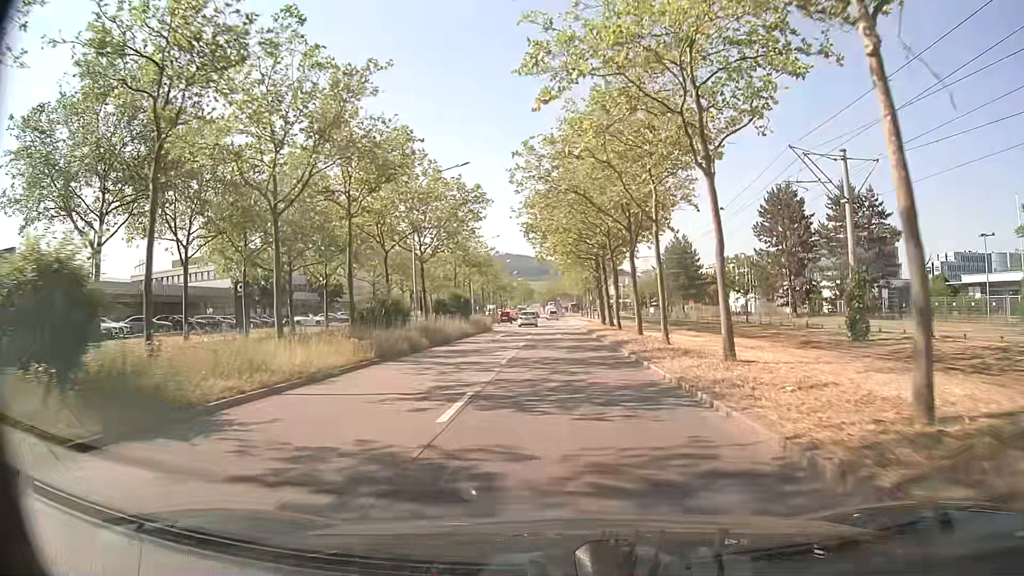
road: primary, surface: asphalt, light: Day
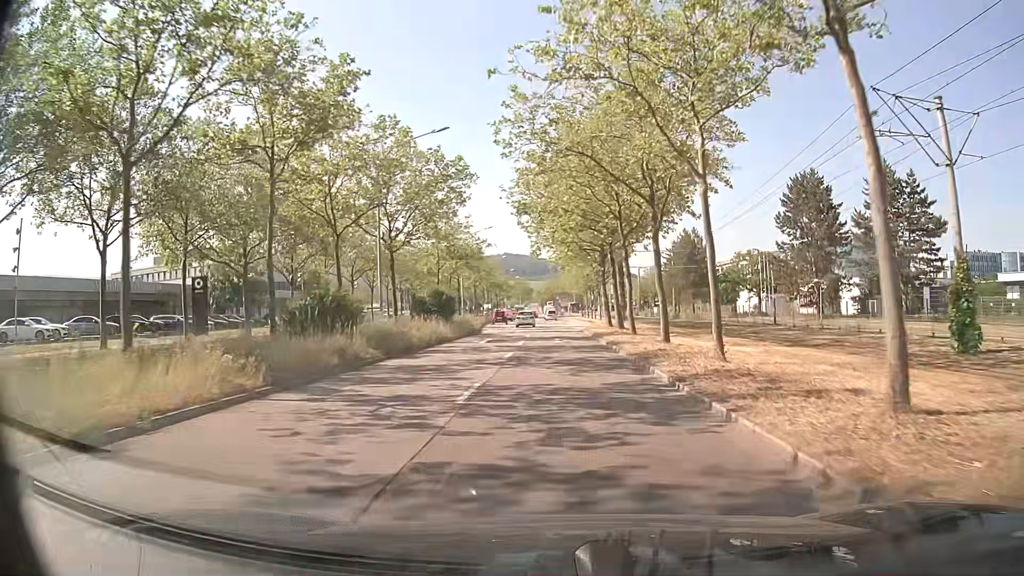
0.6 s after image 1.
(0.0, +7.5) m; +1°
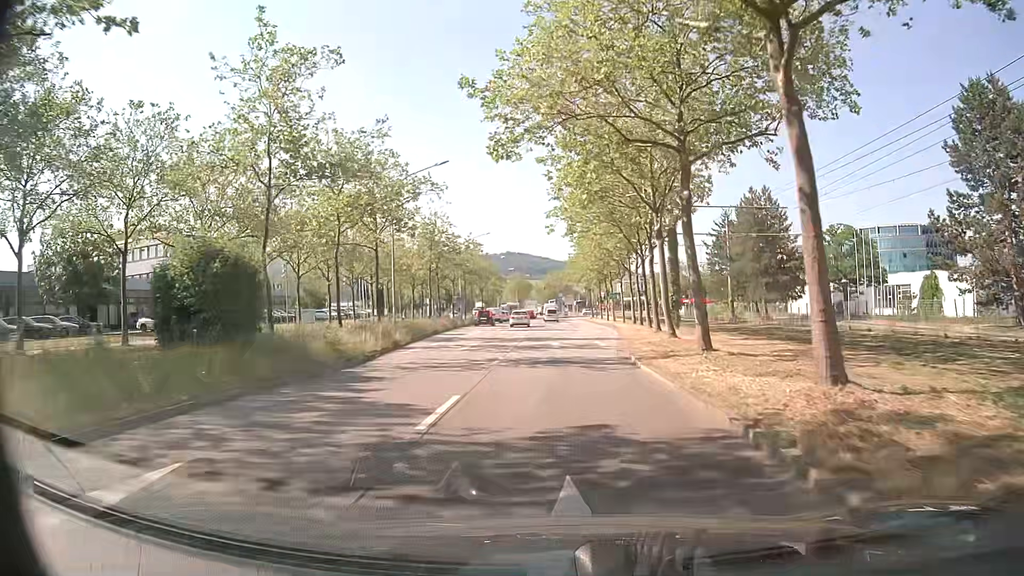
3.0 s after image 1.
(-0.3, +29.6) m; 0°
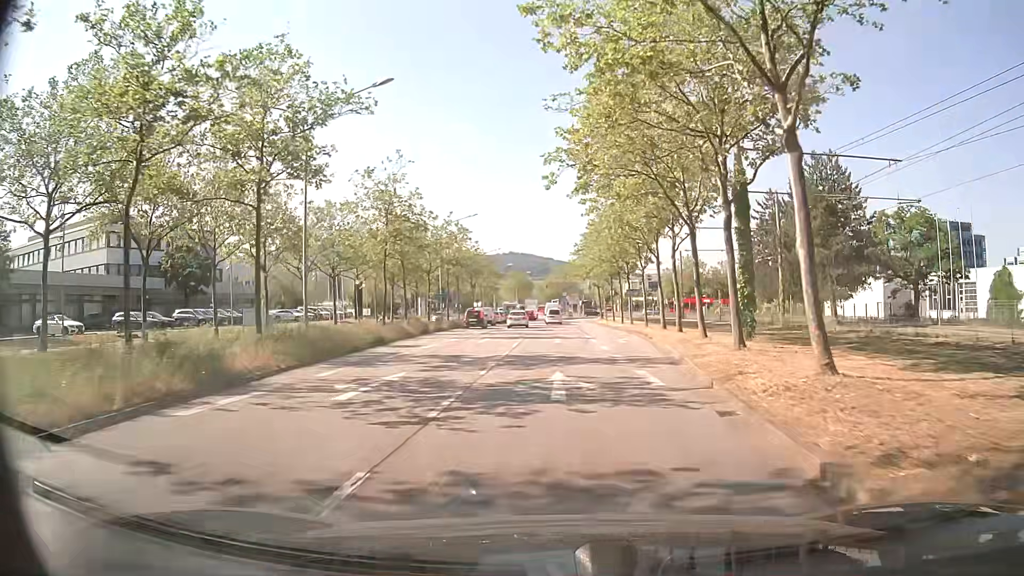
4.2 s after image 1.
(-0.1, +14.4) m; 0°
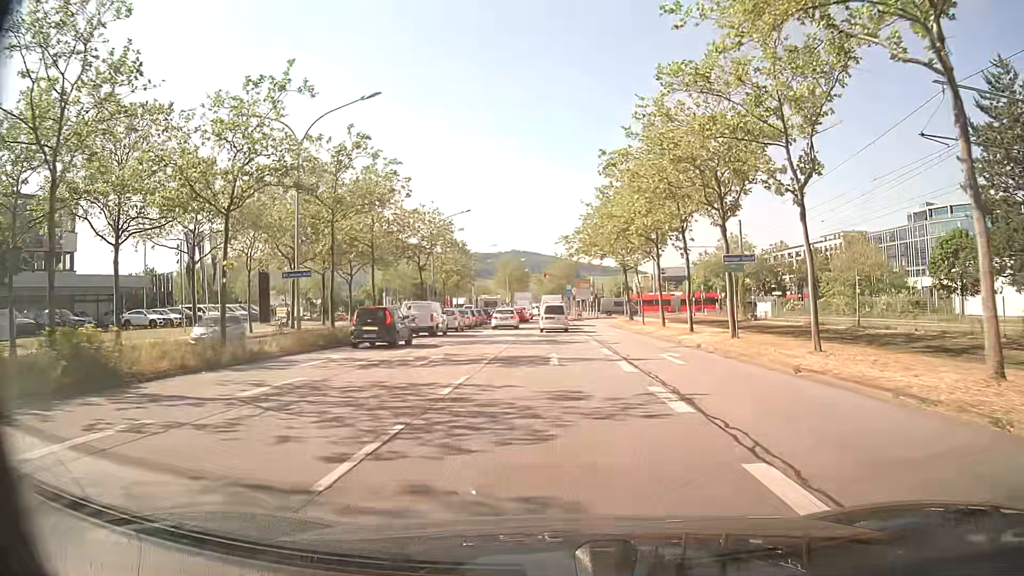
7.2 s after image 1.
(-0.3, +33.4) m; -1°
